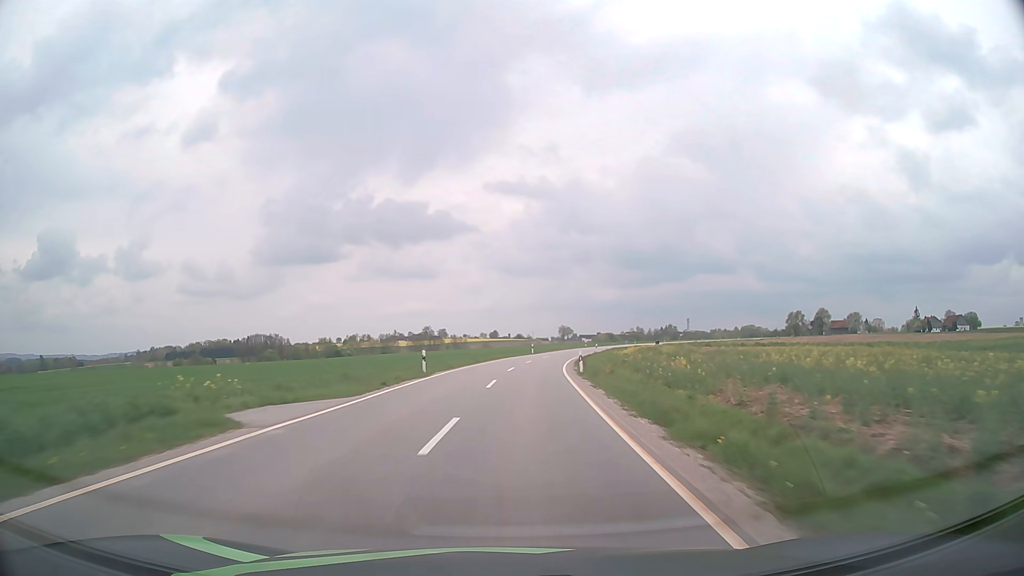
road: tertiary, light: Day
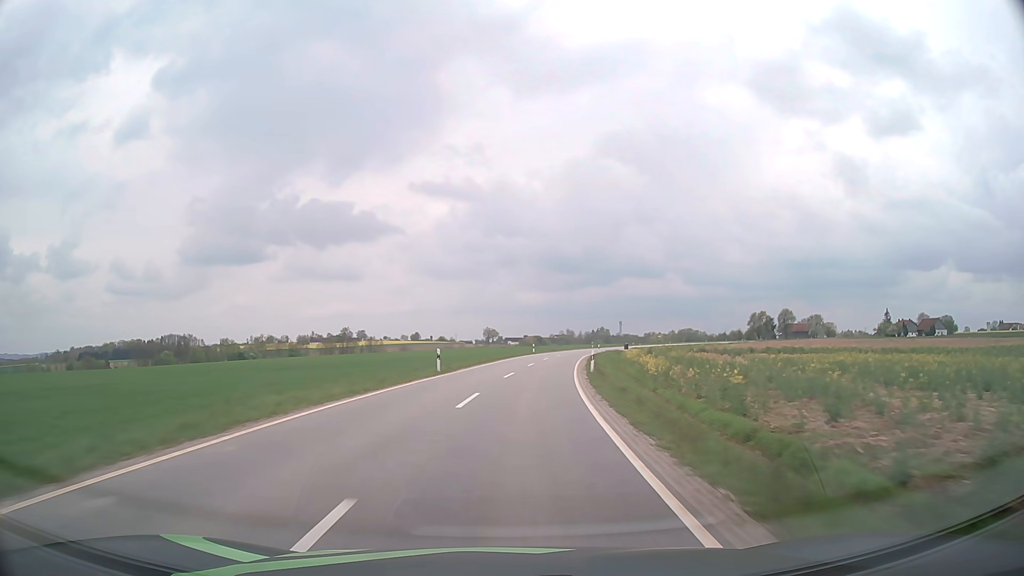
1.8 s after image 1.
(+2.4, +42.6) m; +6°
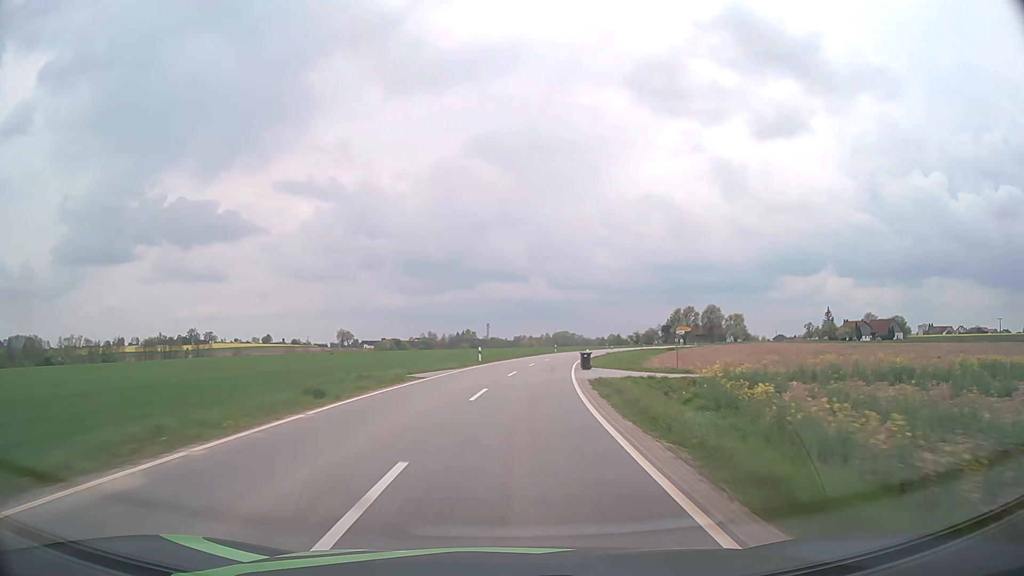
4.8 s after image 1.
(+7.2, +70.4) m; +11°
(0, +10) (+1, +20) (+1, +30) (+2, +40) (+4, +50) (+6, +60) (+7, +69) (+10, +79) (+12, +89) (+15, +99) m
